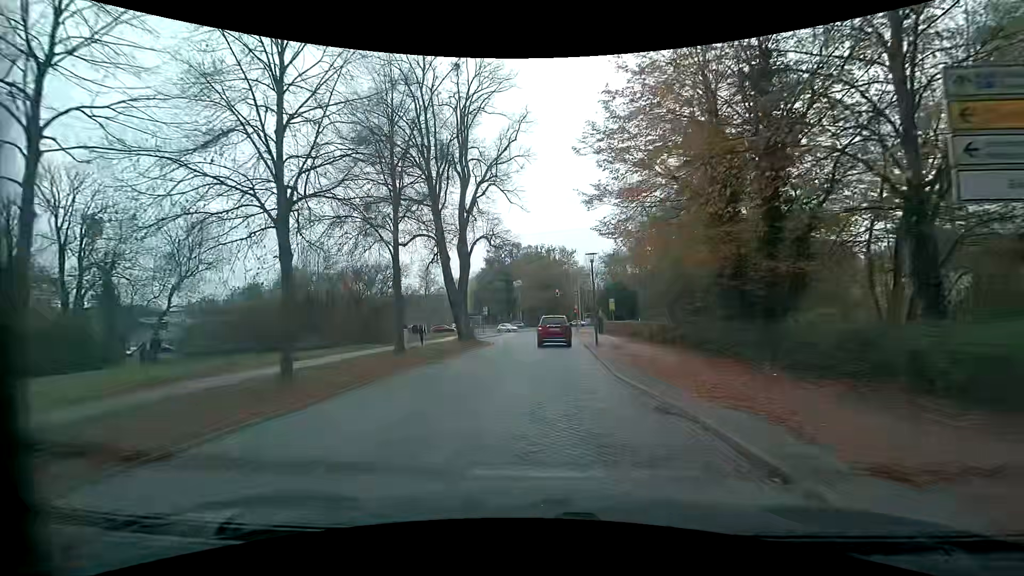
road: residential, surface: sett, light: Day
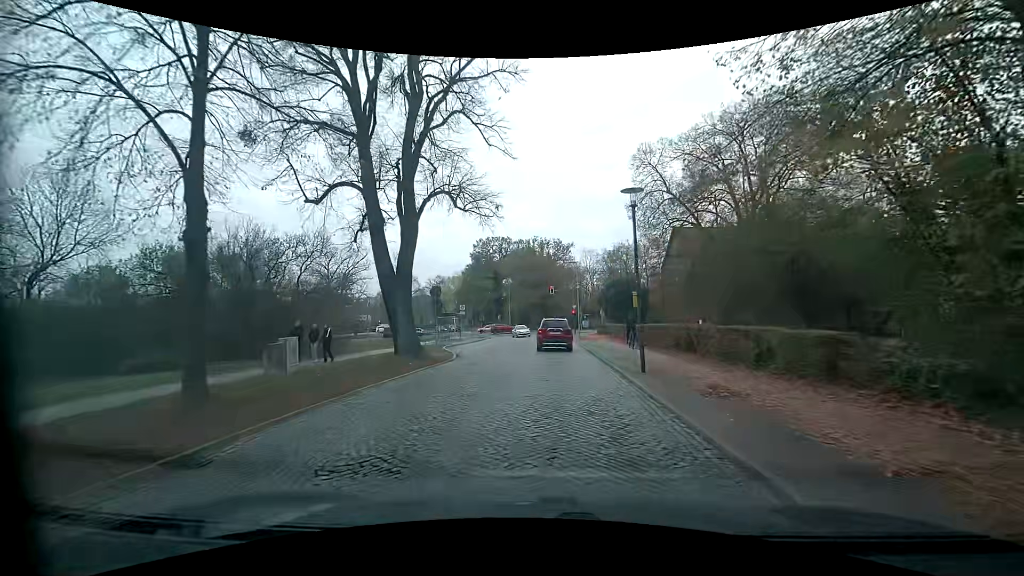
(0.0, +13.0) m; 0°
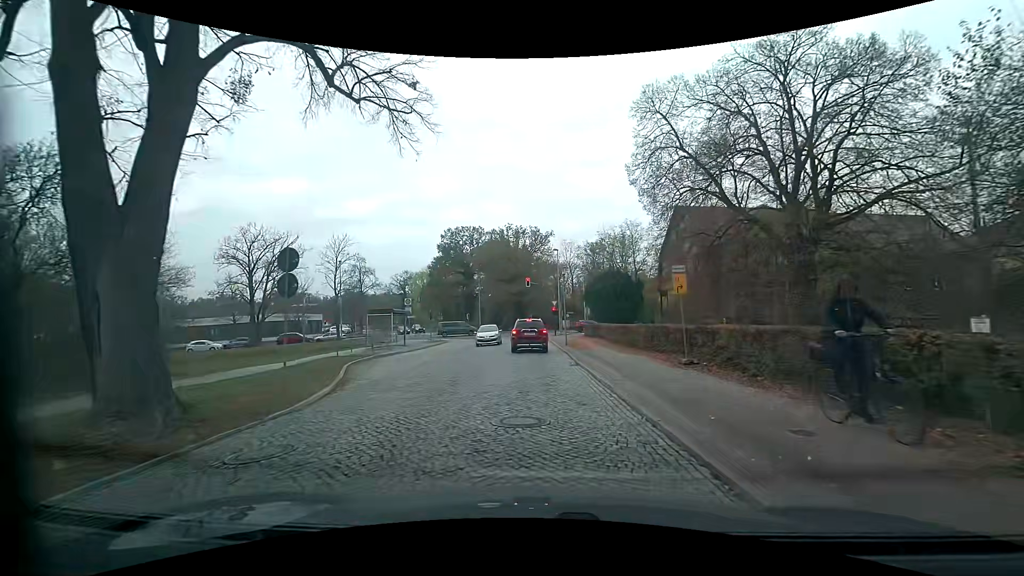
(+0.3, +12.3) m; +3°
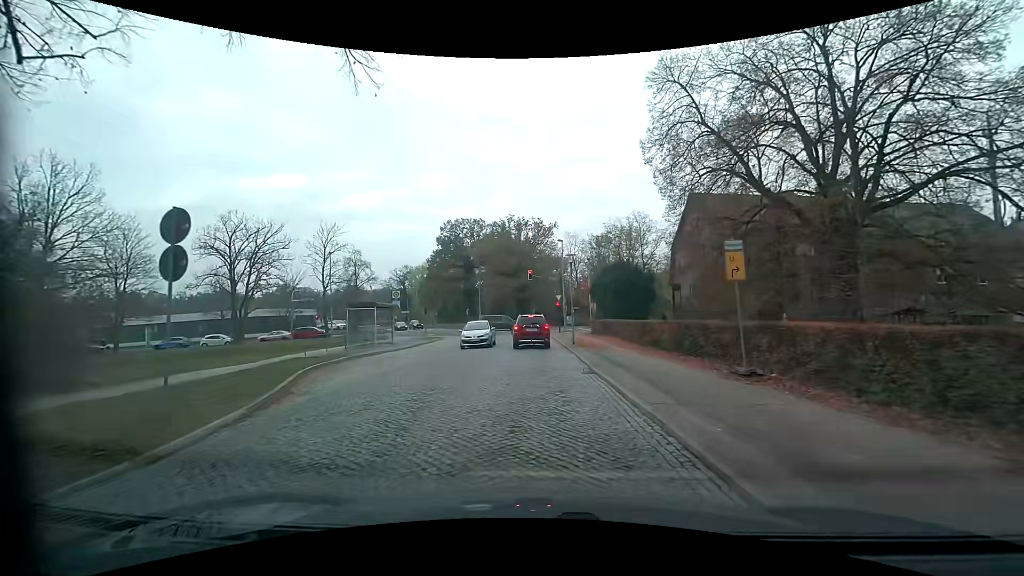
(0.0, +3.9) m; 0°
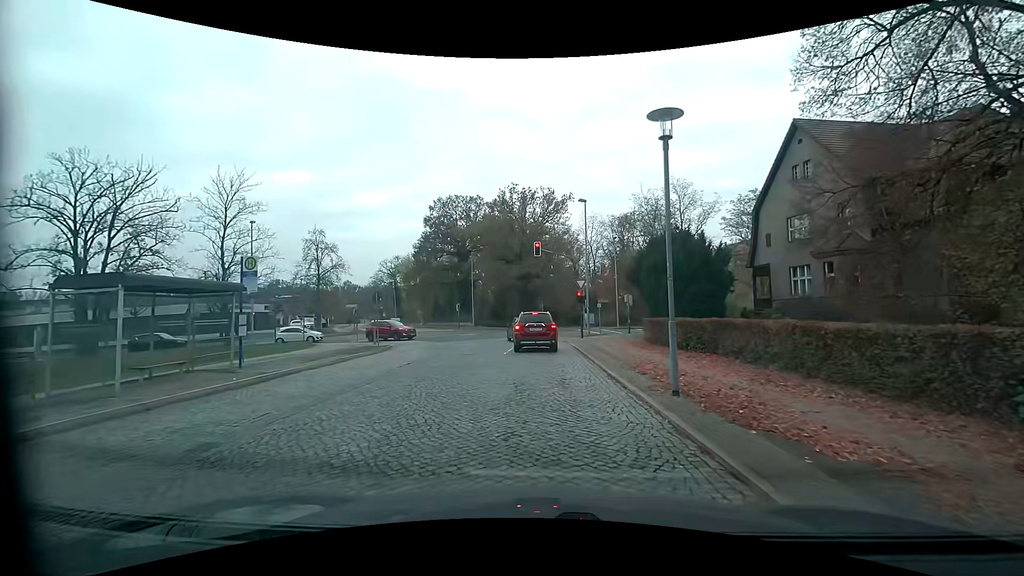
(-0.1, +17.9) m; +1°
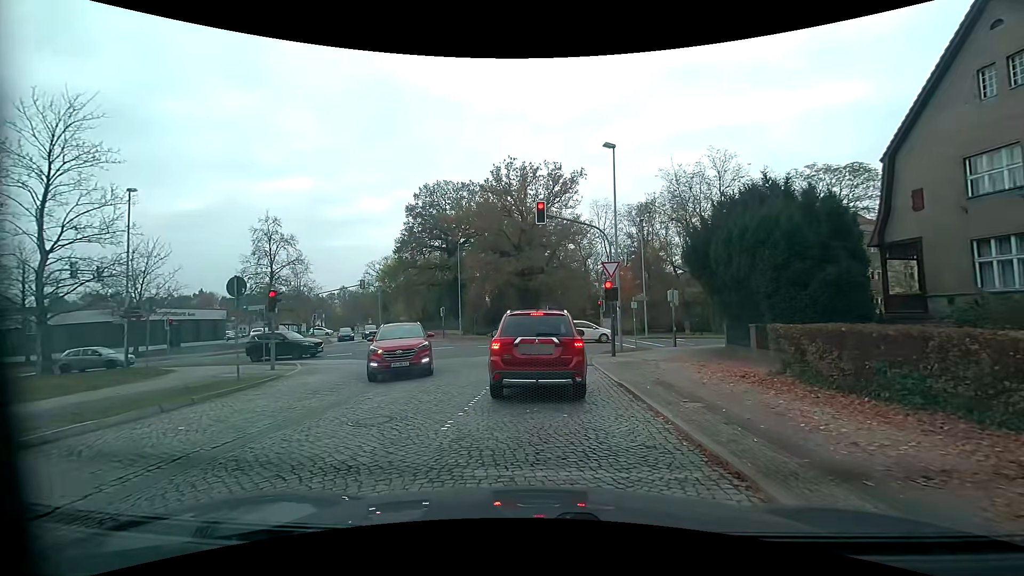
(-0.3, +12.5) m; -2°
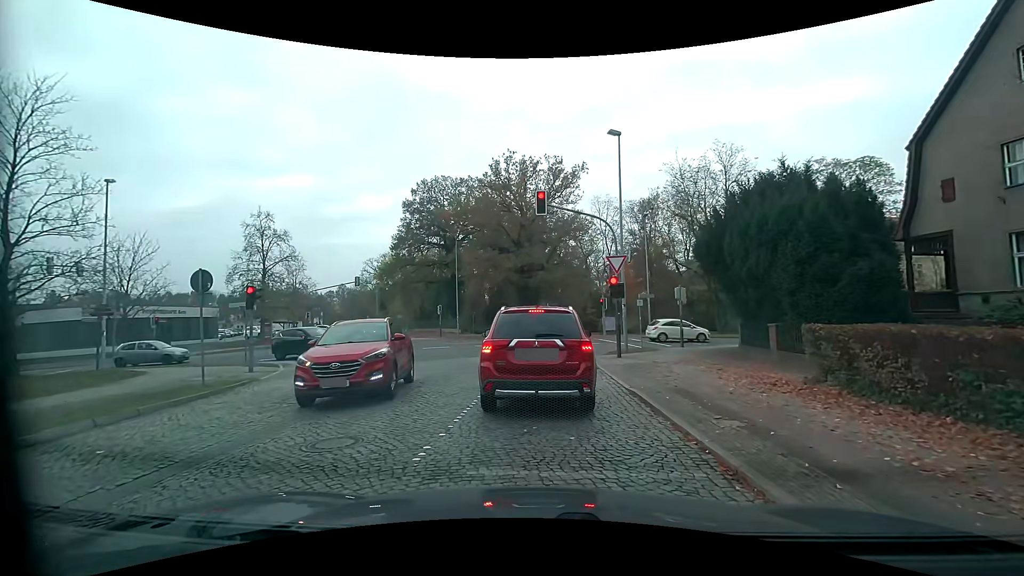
(0.0, +1.4) m; 0°
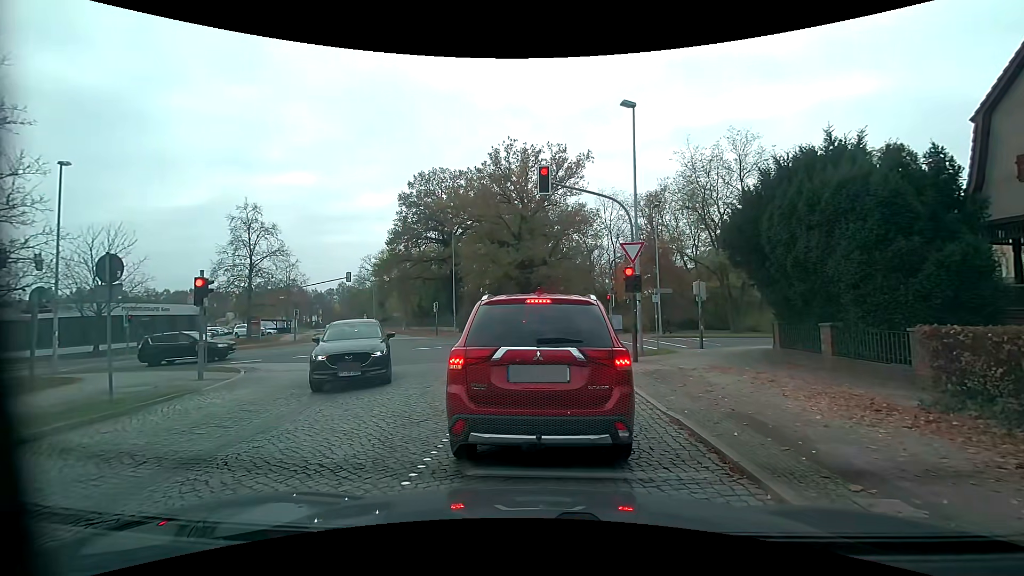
(0.0, +2.7) m; -1°
